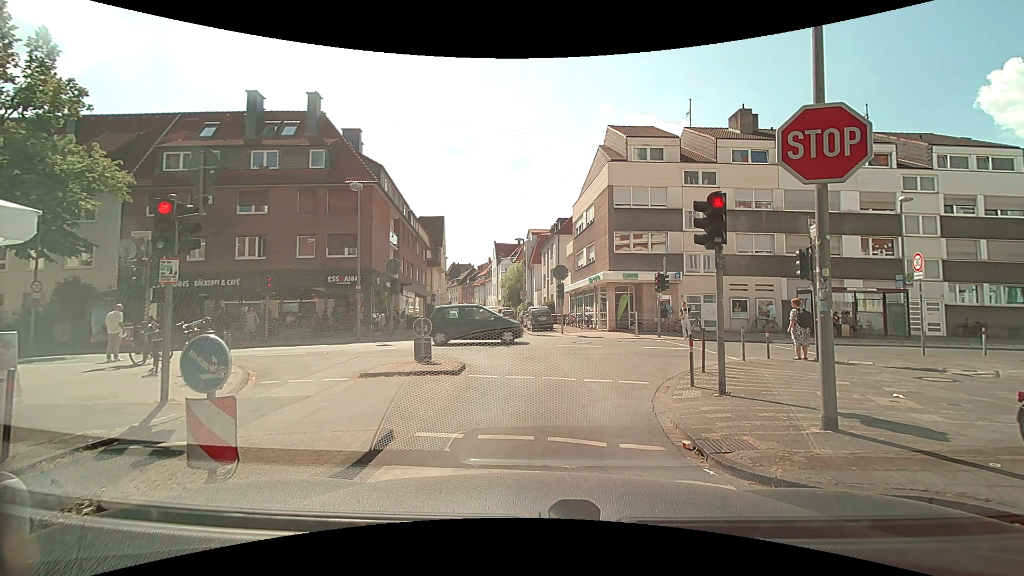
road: residential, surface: asphalt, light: Day
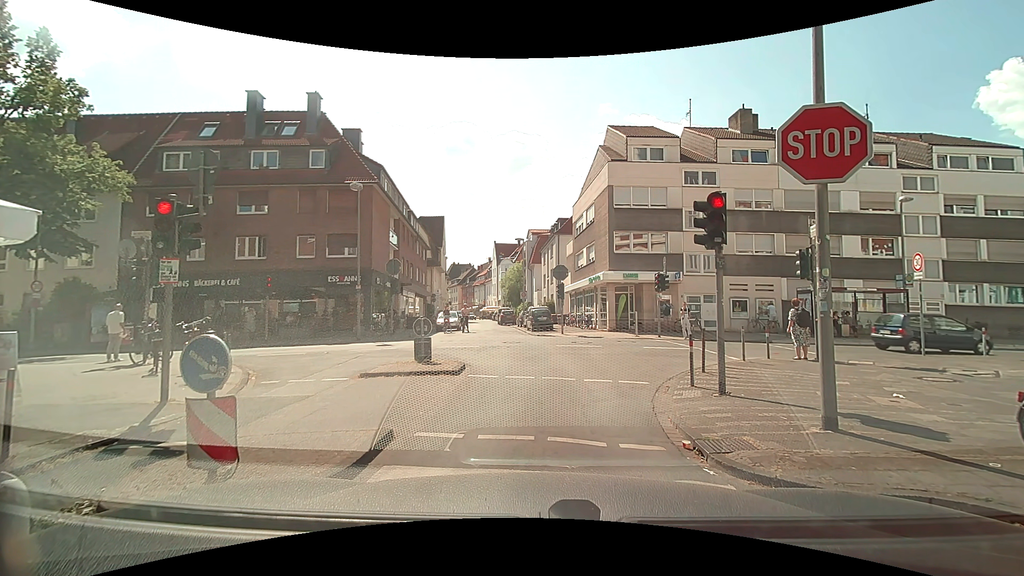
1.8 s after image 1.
(0.0, 0.0) m; 0°
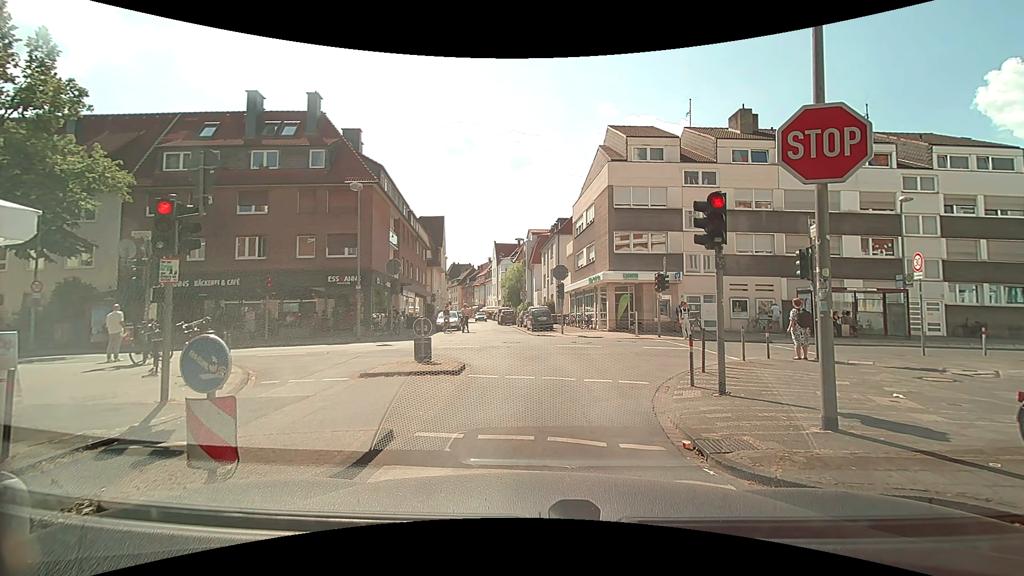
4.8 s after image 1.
(0.0, 0.0) m; 0°
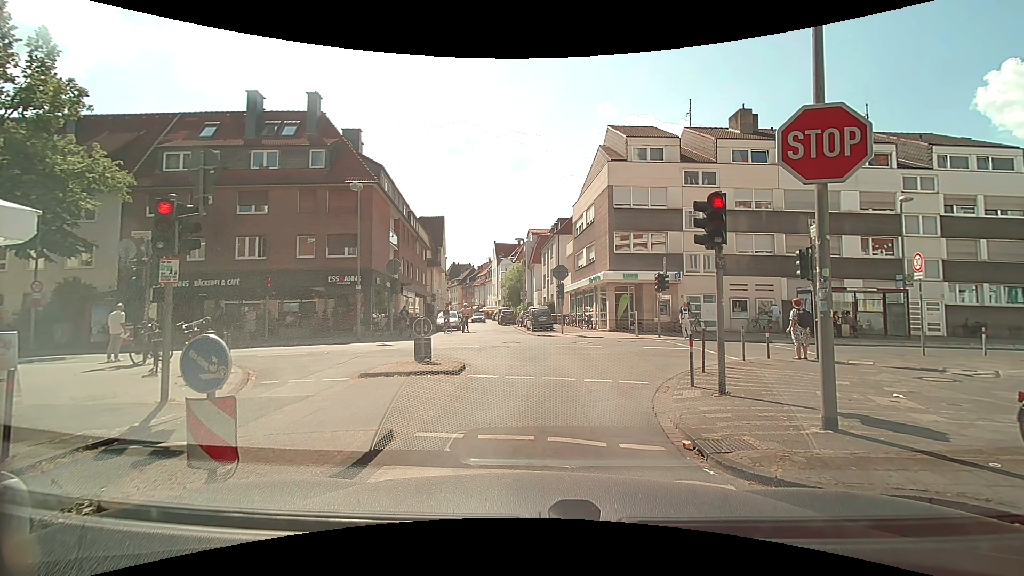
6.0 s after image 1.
(0.0, 0.0) m; 0°
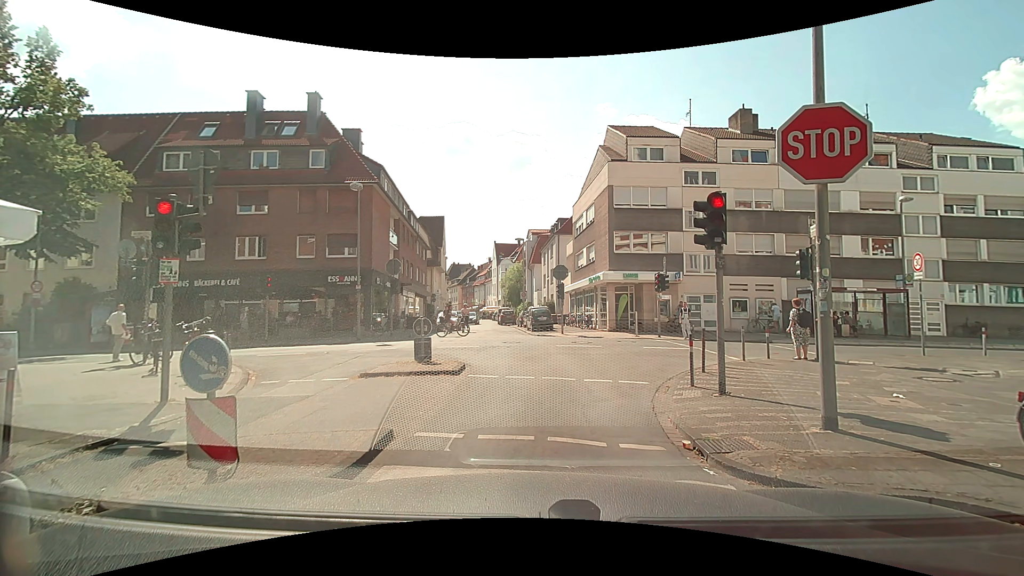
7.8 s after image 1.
(0.0, 0.0) m; 0°
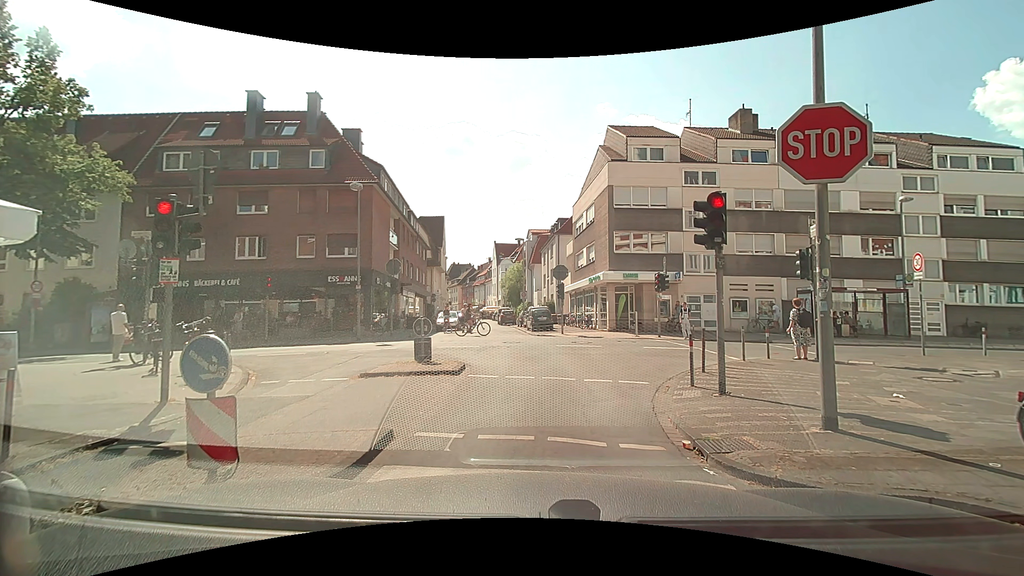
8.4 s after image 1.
(0.0, 0.0) m; 0°
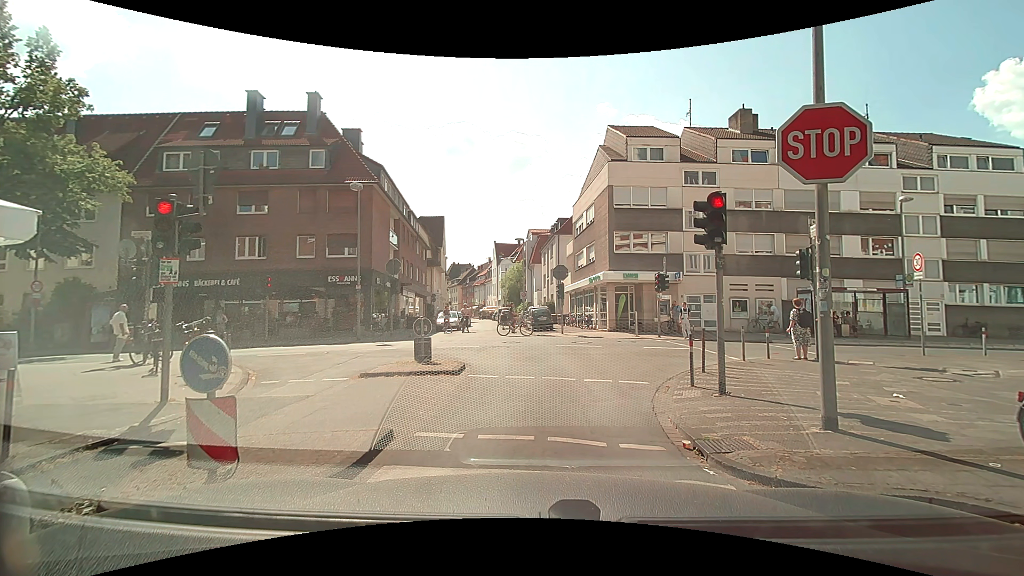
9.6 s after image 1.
(0.0, 0.0) m; 0°
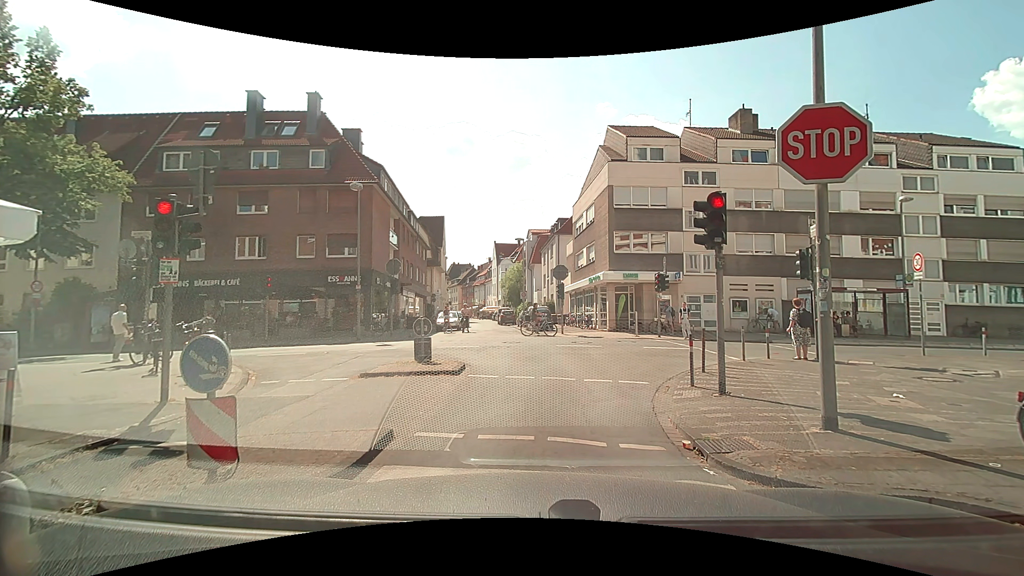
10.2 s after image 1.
(0.0, 0.0) m; 0°
